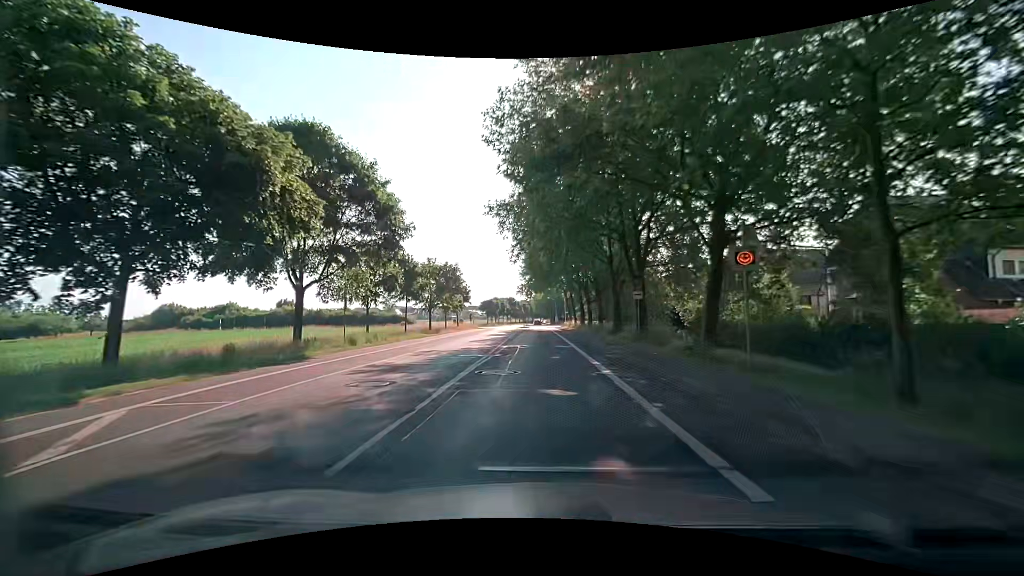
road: secondary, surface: asphalt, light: Day
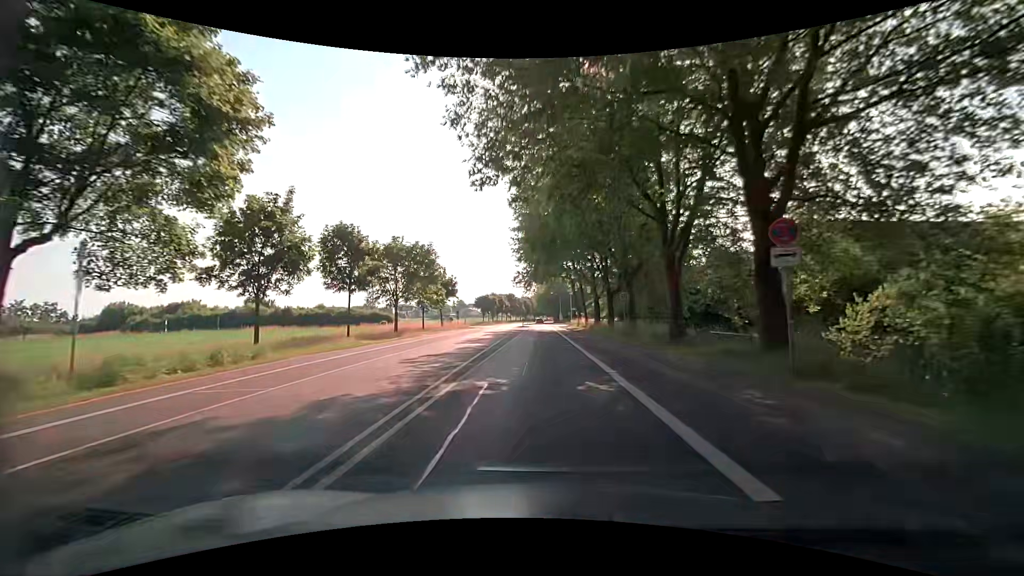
(0.0, +16.3) m; 0°
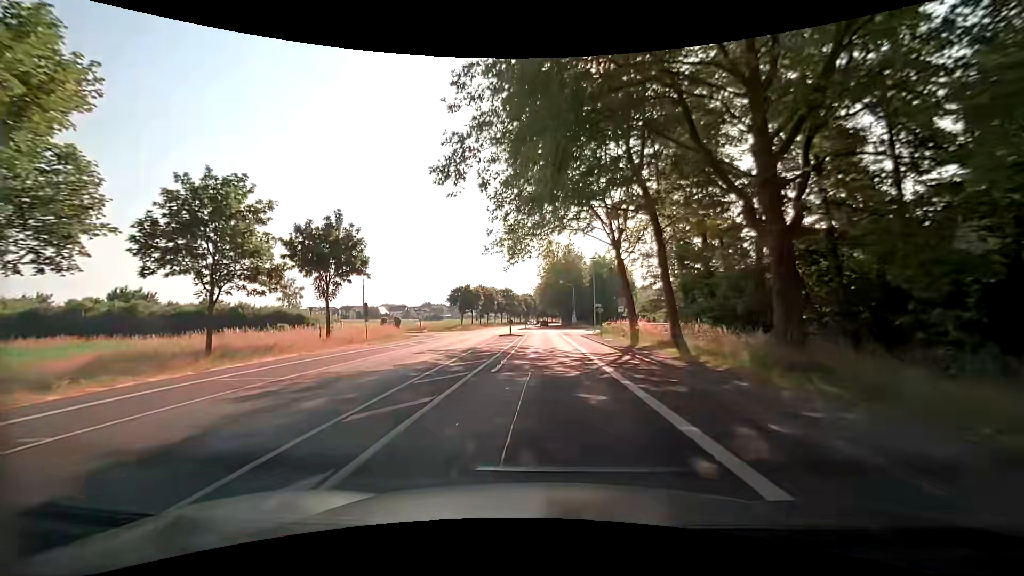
(-0.3, +40.6) m; -1°
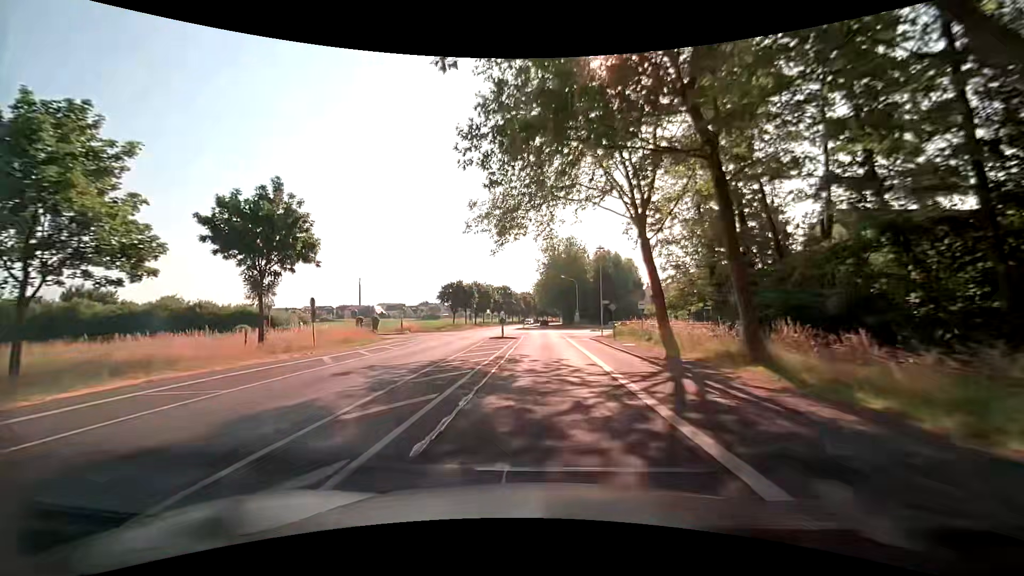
(+0.1, +8.1) m; 0°
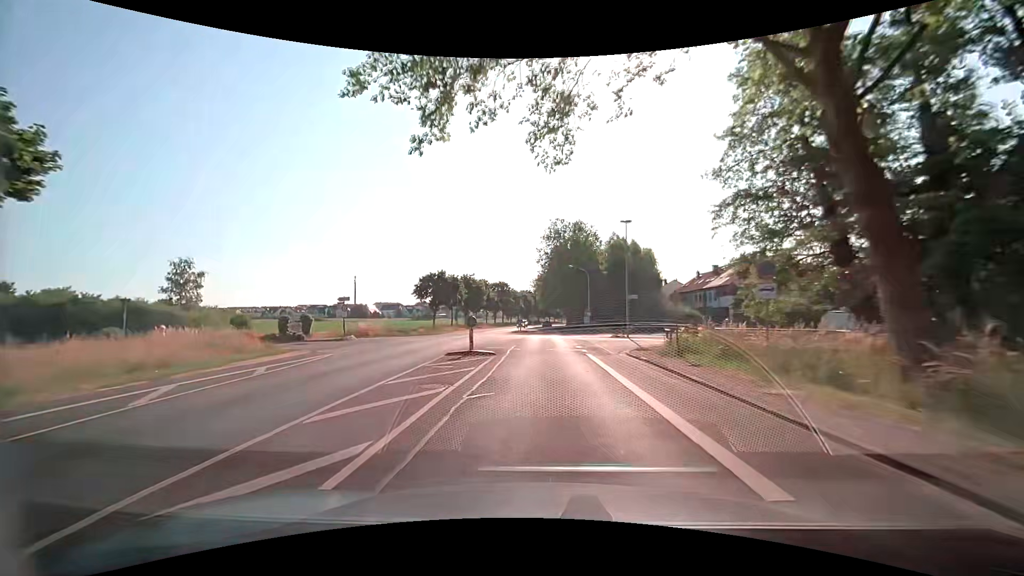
(0.0, +16.2) m; 0°
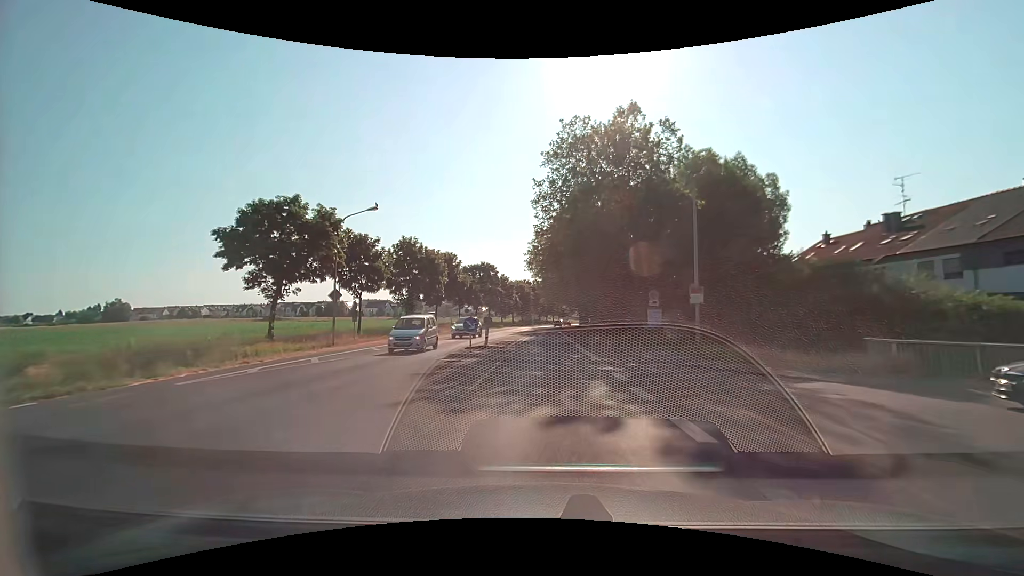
(+0.3, +40.4) m; 0°
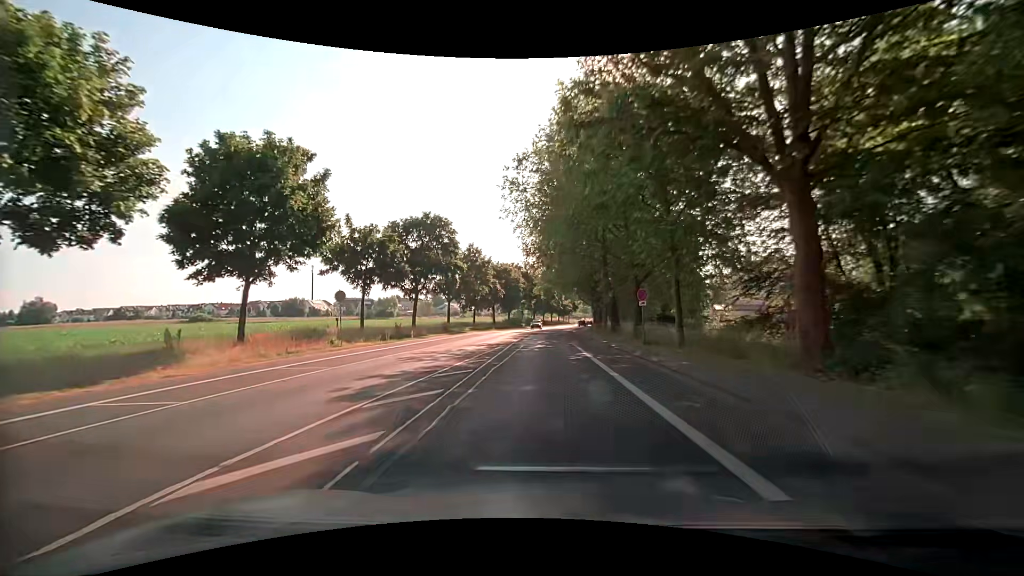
(0.0, +40.5) m; 0°
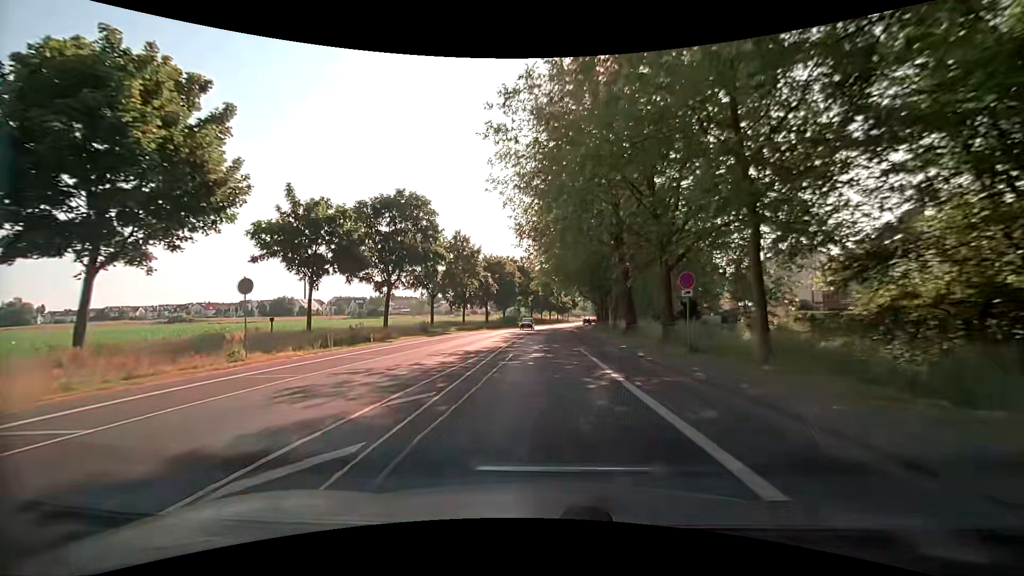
(0.0, +8.1) m; 0°
(0, +10) (0, +20) (0, +30) (+1, +40) (+1, +50) (+1, +60) (+2, +70) (+3, +80) (+4, +90) (+6, +100) m
